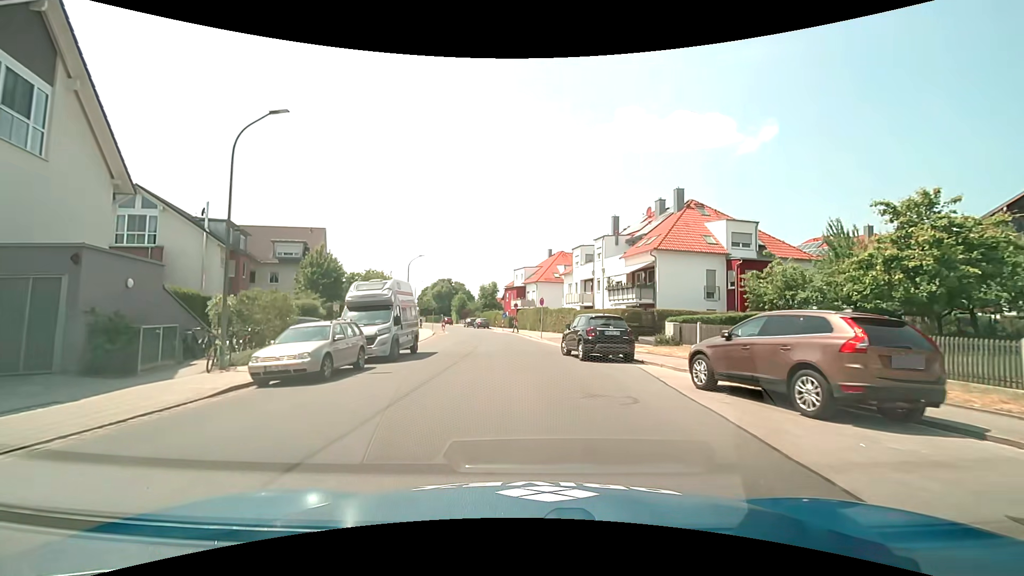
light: Day
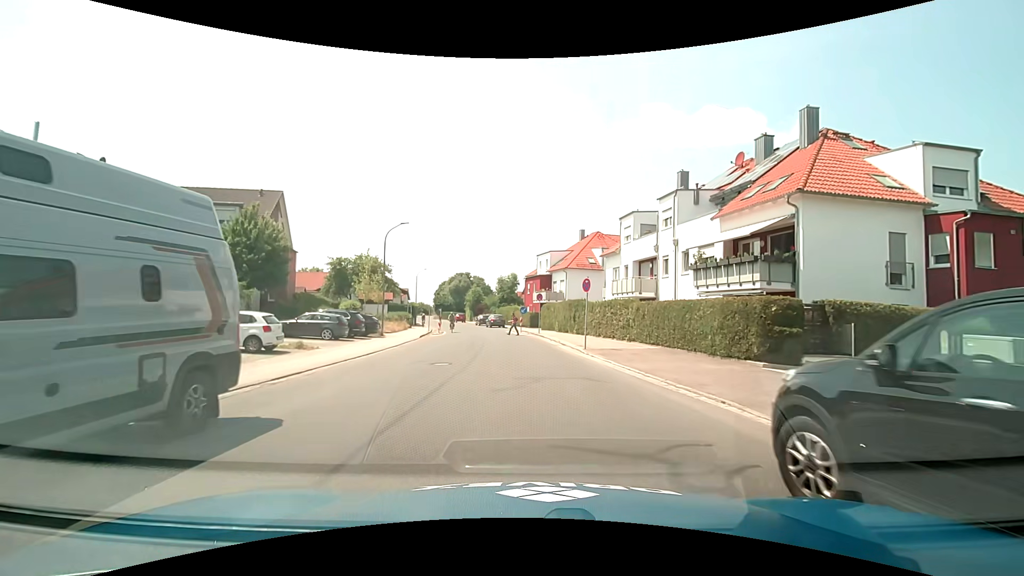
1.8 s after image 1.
(-0.5, +15.3) m; -3°
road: tertiary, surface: asphalt
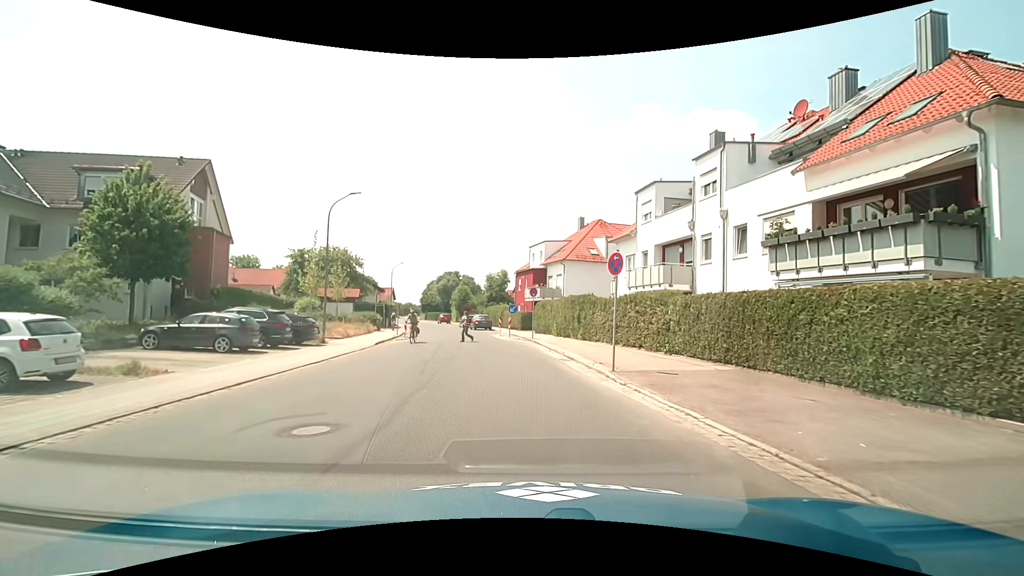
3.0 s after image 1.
(0.0, +8.3) m; +1°
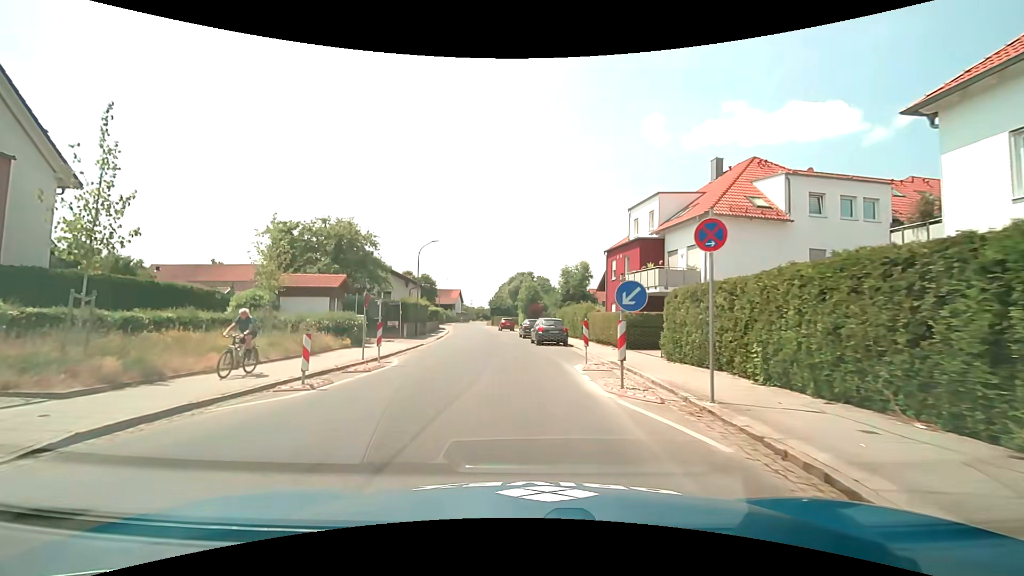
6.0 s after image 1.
(-1.1, +21.5) m; -9°
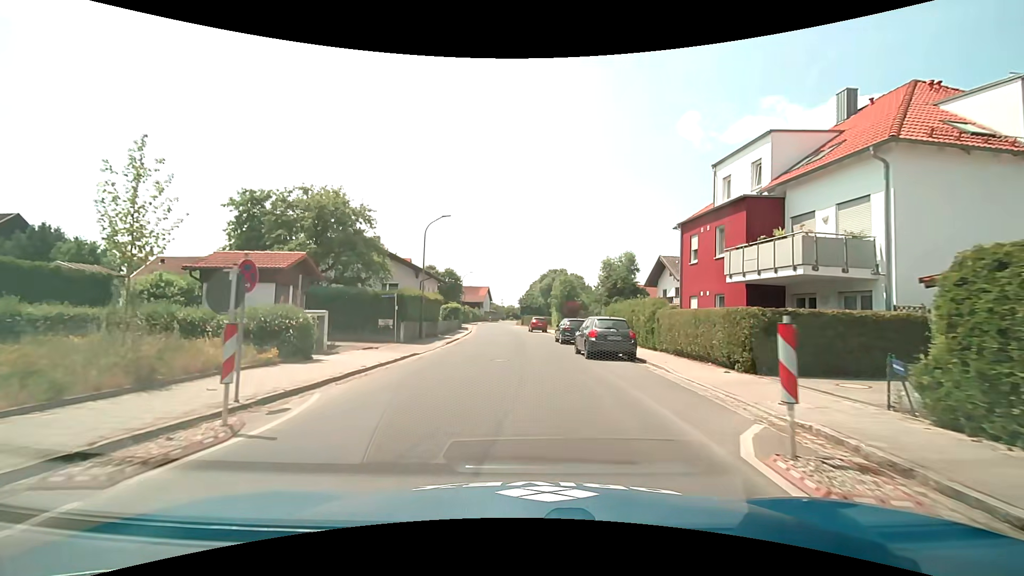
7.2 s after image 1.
(-0.5, +9.8) m; -4°
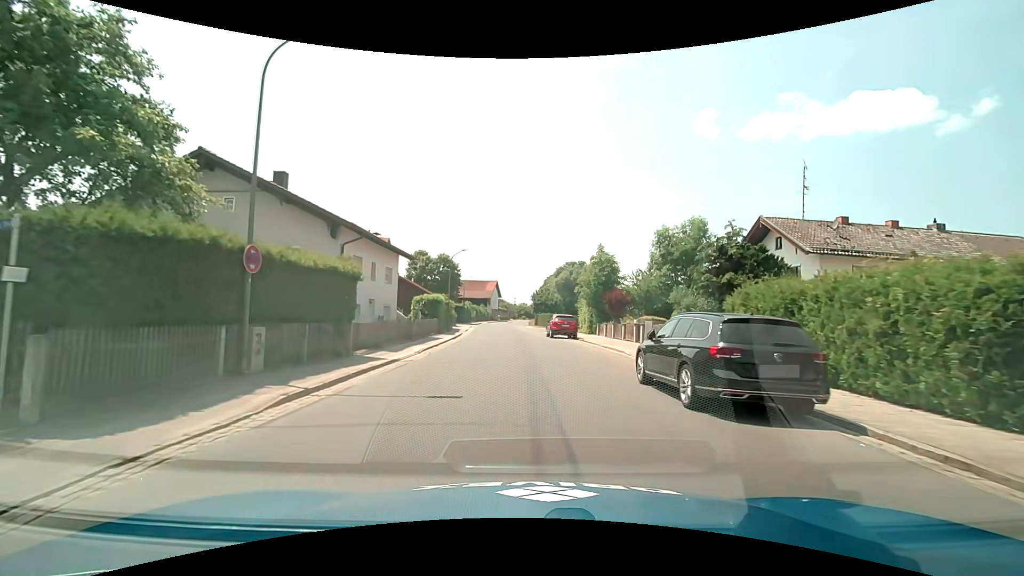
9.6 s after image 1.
(-0.3, +20.8) m; -2°
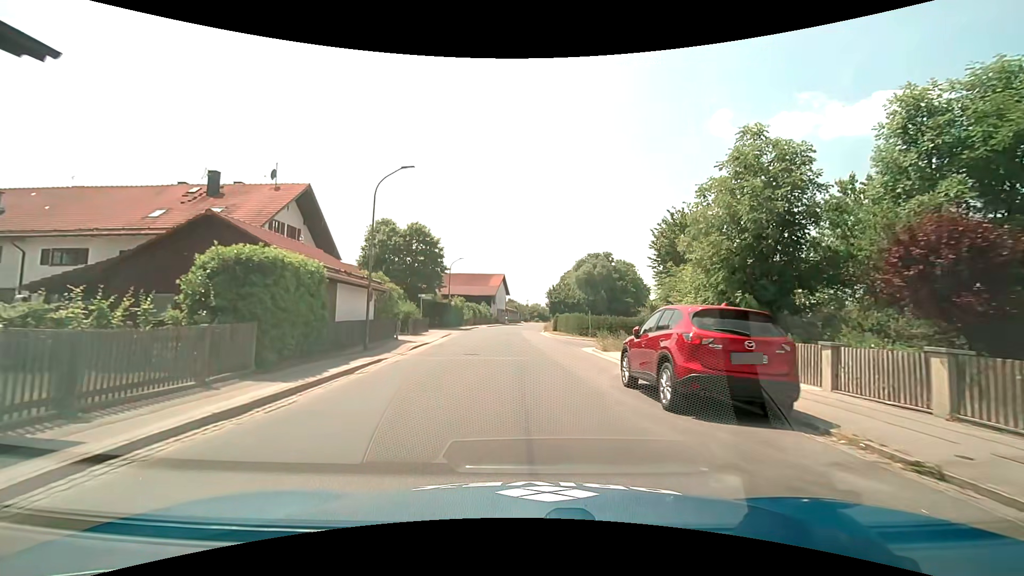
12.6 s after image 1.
(-0.1, +26.8) m; -1°
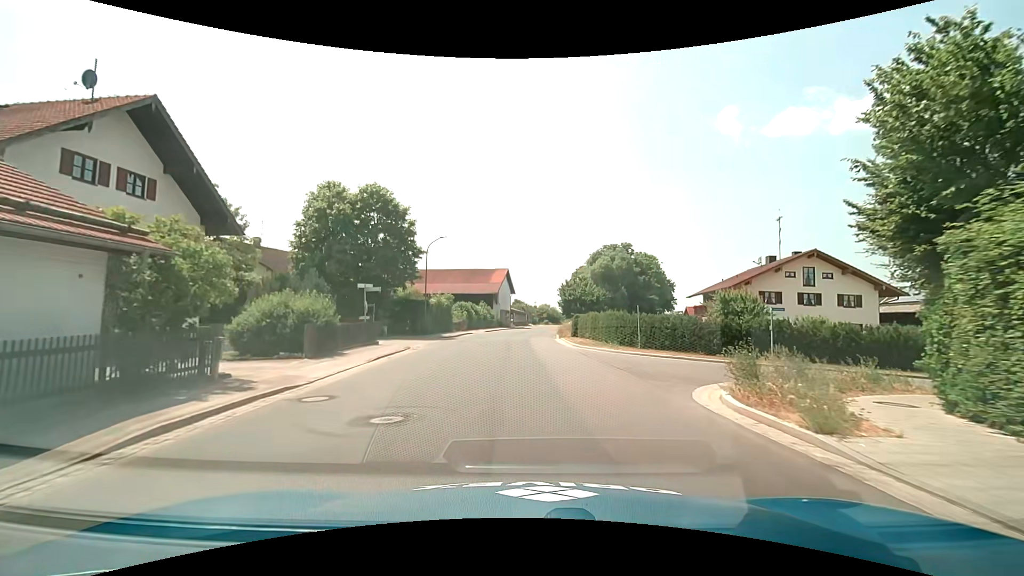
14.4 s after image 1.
(-0.2, +16.4) m; -1°
(0, +10) (0, +20) (0, +30) (0, +40) (+1, +50) (+1, +60) (+2, +70) (+3, +80) (+4, +90) (+5, +100) m
